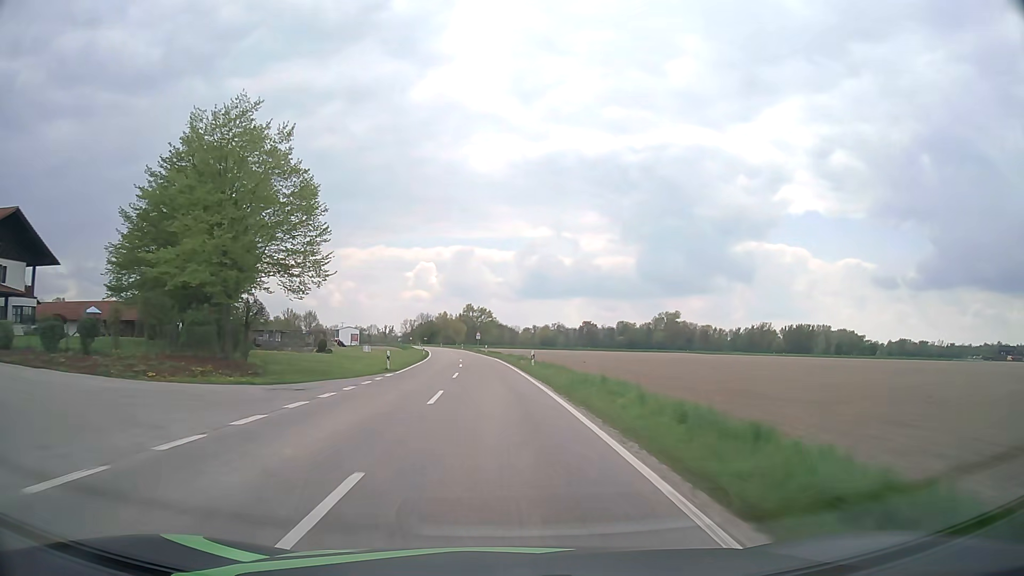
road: tertiary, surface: asphalt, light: Day
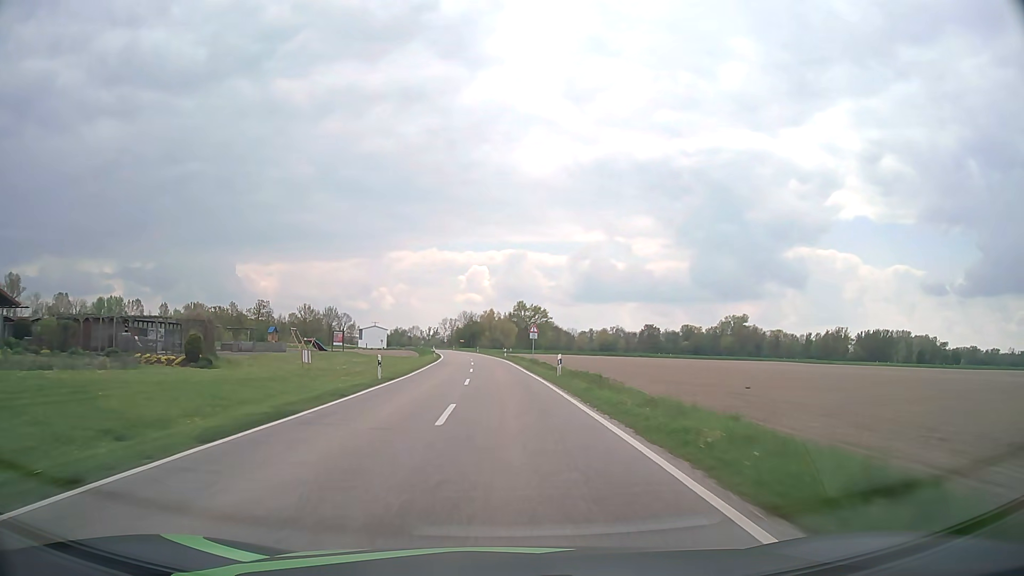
(-2.5, +51.7) m; -5°
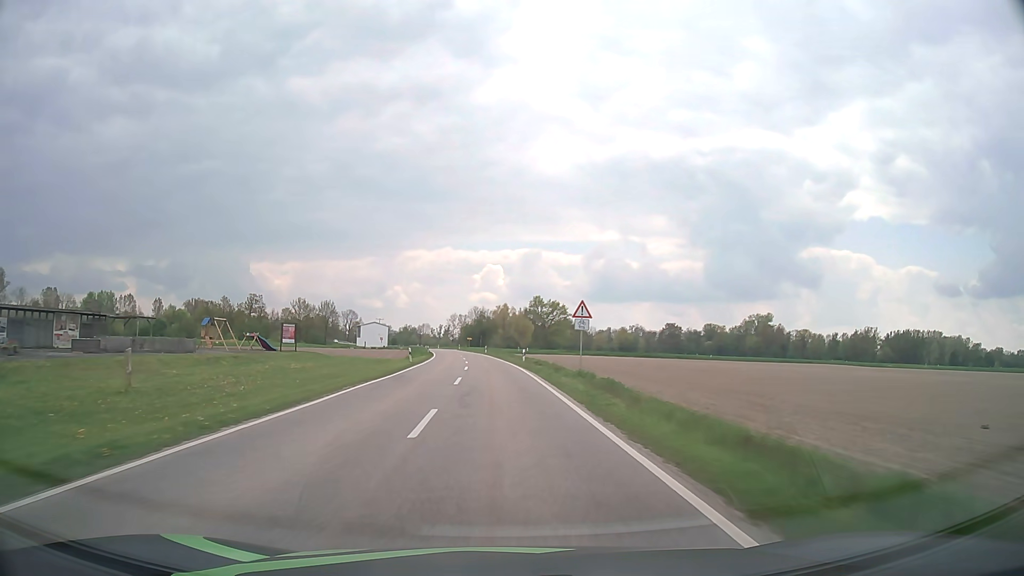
(-0.3, +26.3) m; -1°
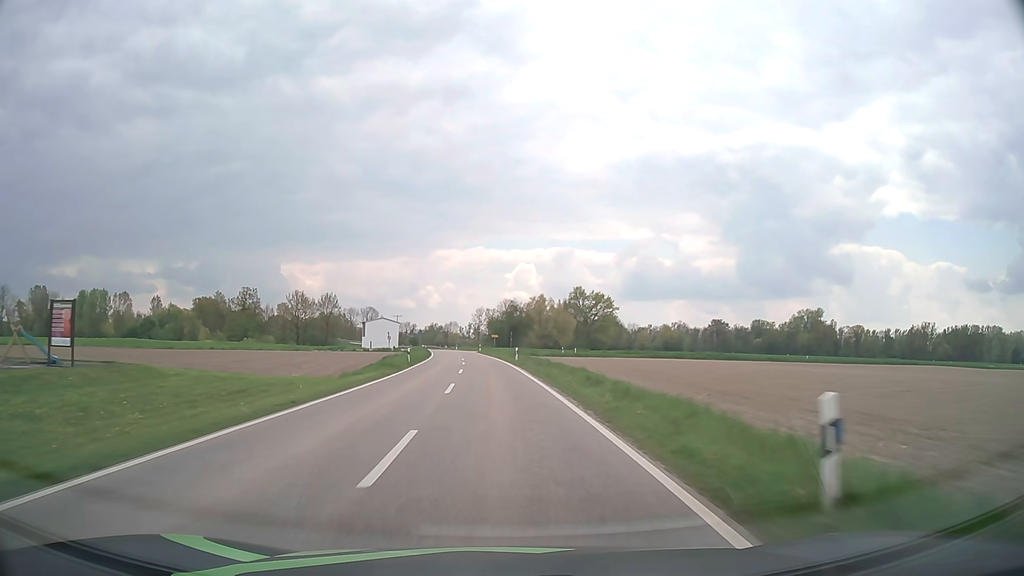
(-0.9, +39.8) m; -3°
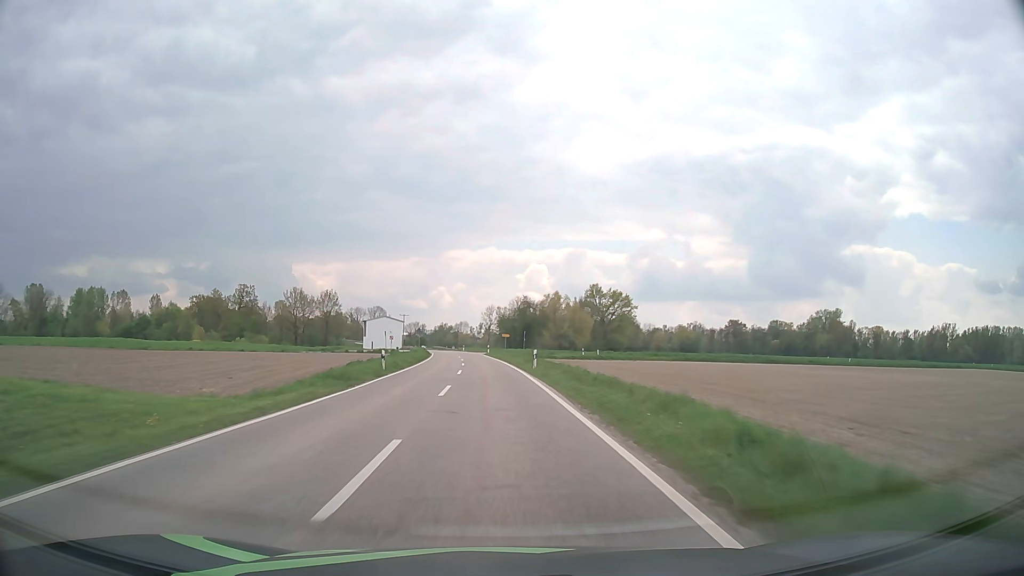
(-0.1, +13.4) m; -1°
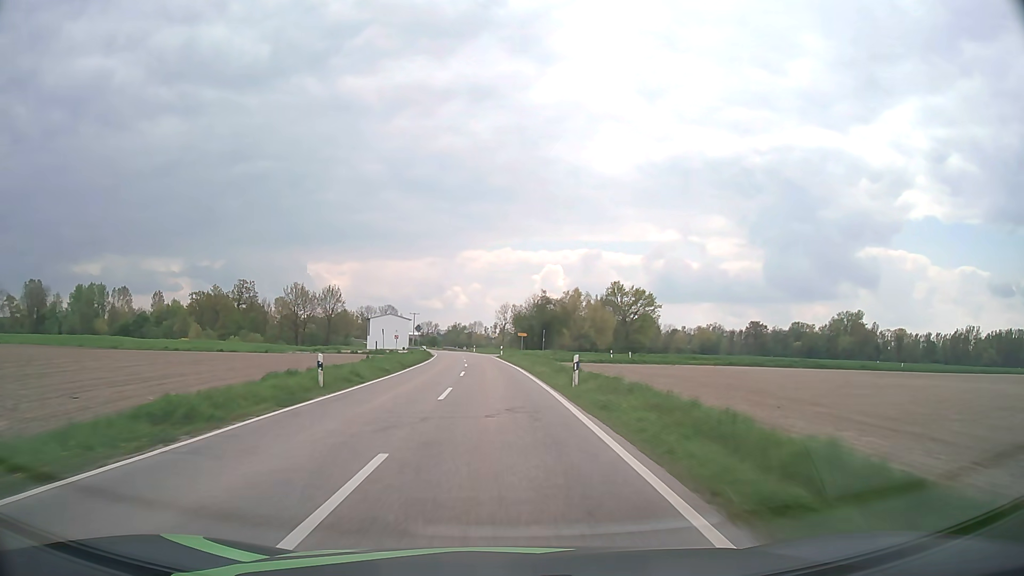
(-0.1, +13.4) m; -1°
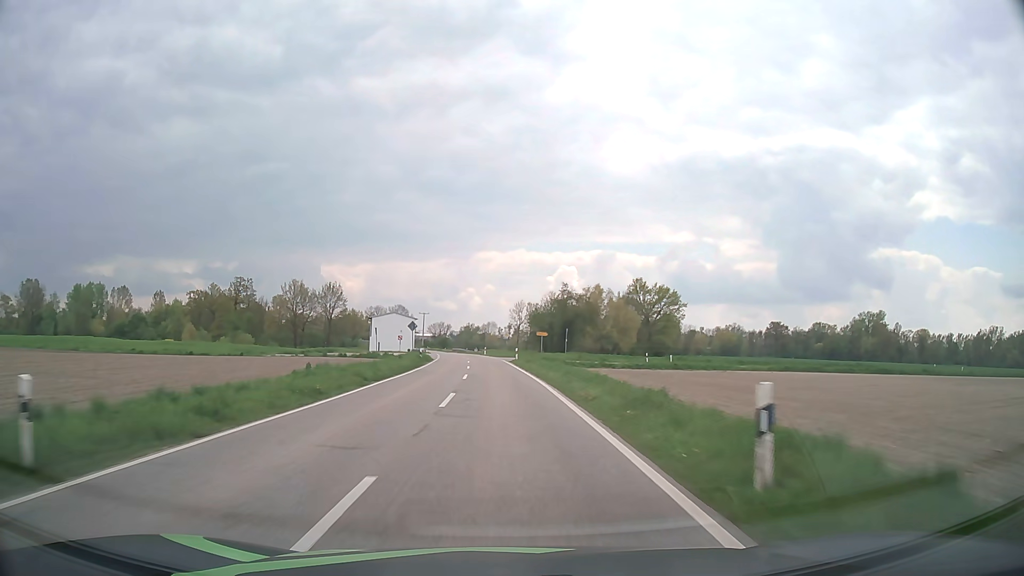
(-0.1, +13.4) m; -1°
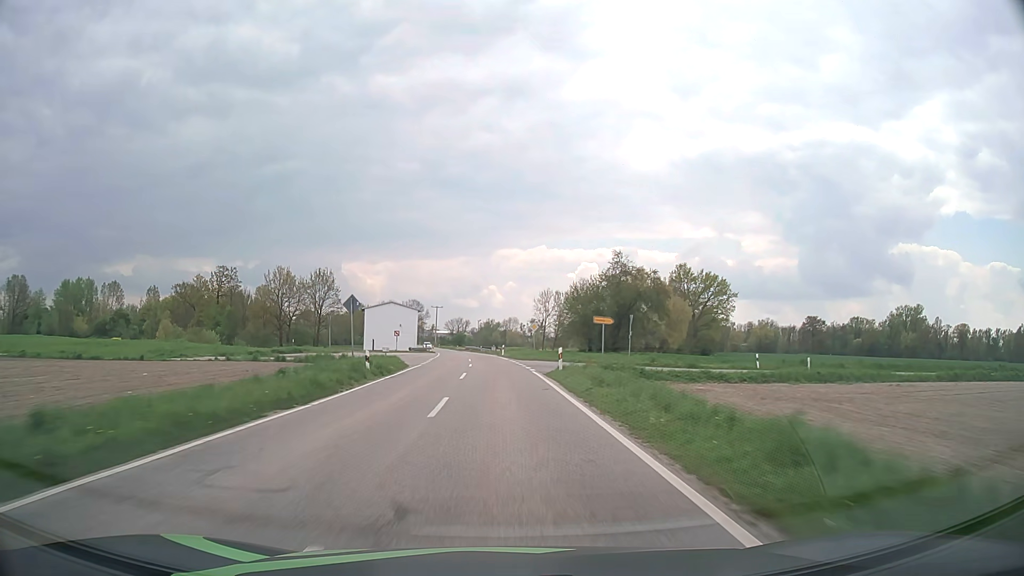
(-0.5, +26.9) m; -2°
(0, +10) (0, +20) (0, +30) (-1, +40) (-1, +50) (-2, +60) (-3, +70) (-4, +80) (-5, +90) (-6, +100) m
